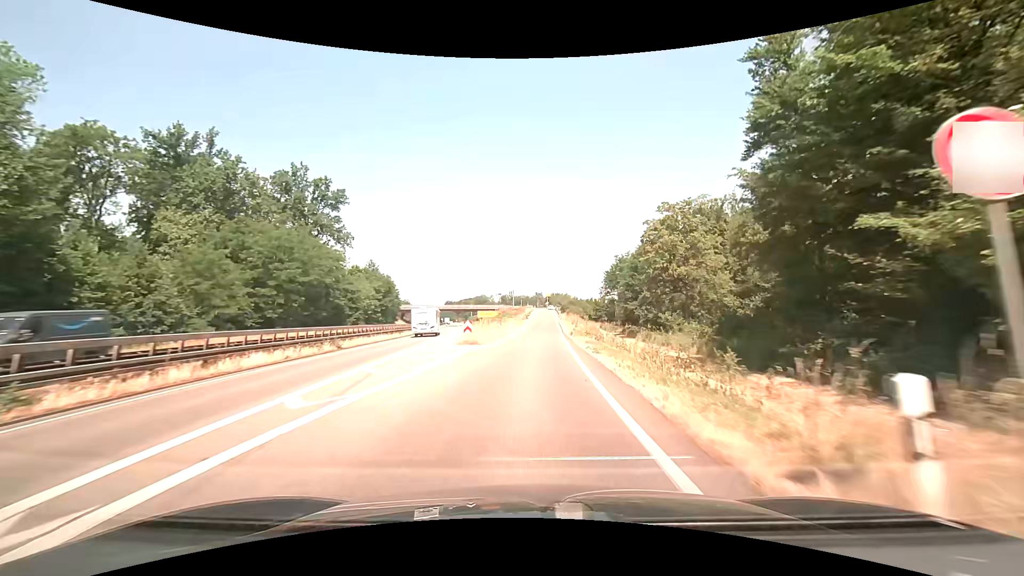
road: trunk_link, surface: asphalt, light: Day
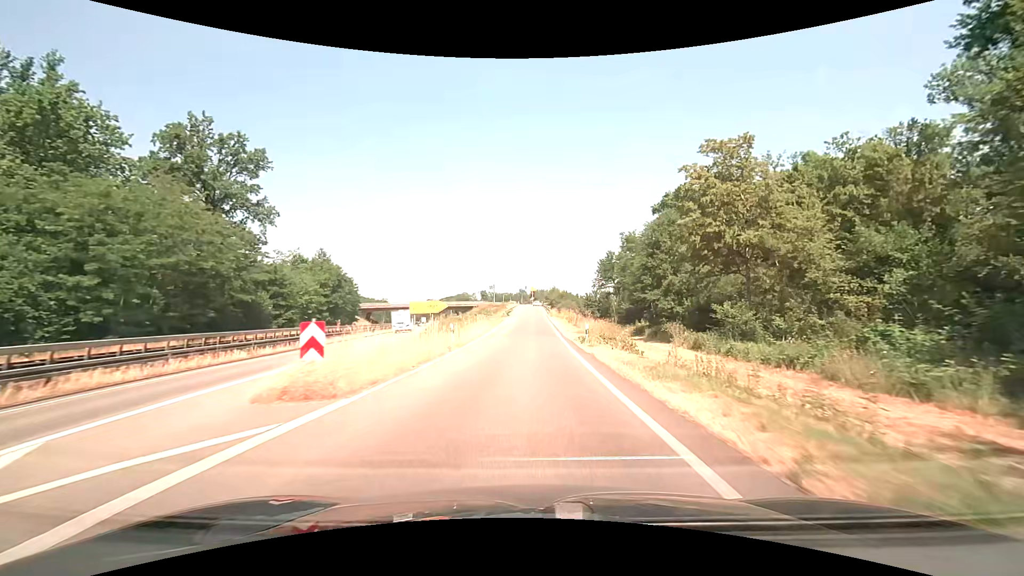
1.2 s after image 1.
(+0.4, +19.6) m; +2°
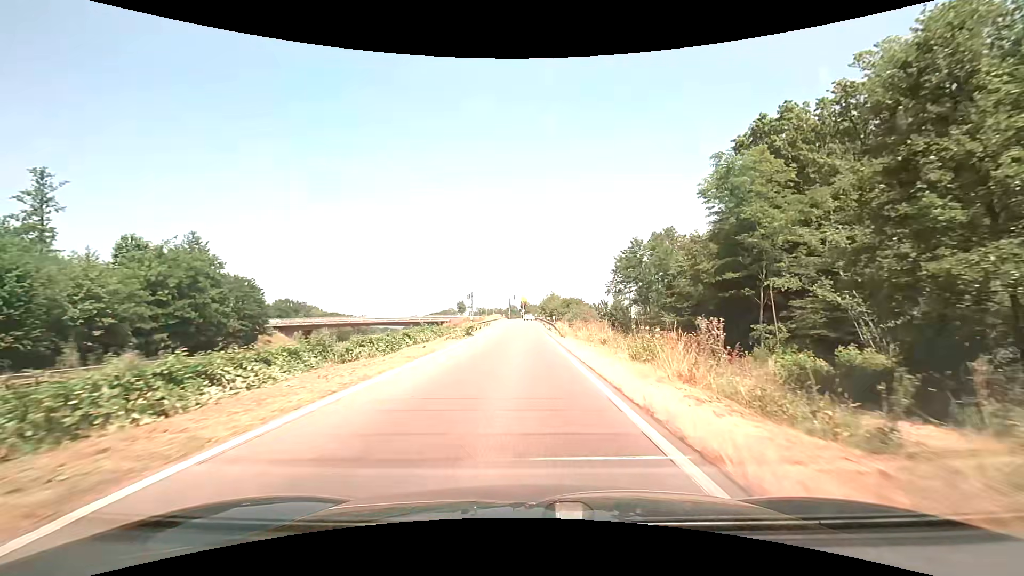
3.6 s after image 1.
(+0.5, +37.0) m; +1°
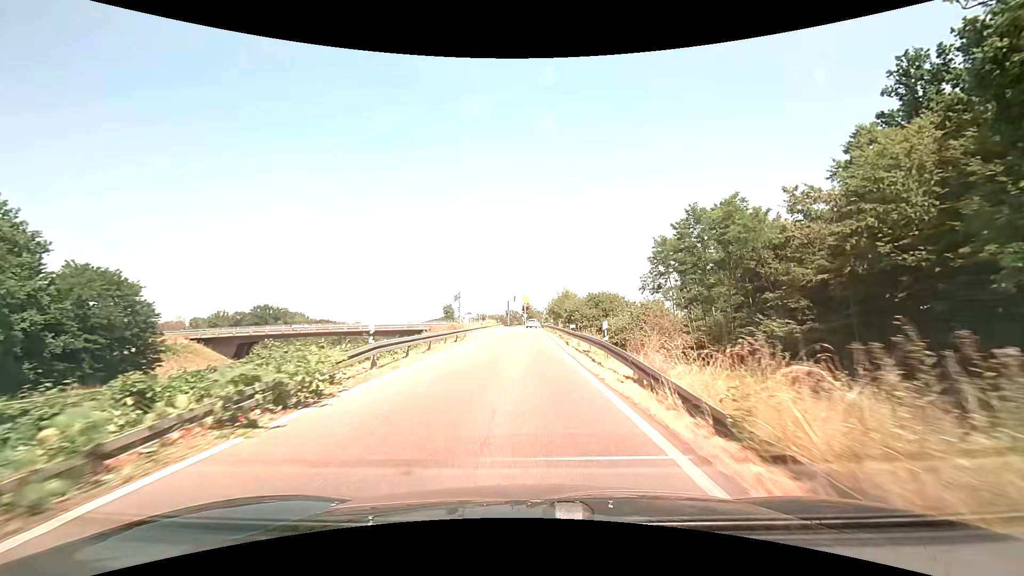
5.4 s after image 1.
(-0.2, +25.6) m; -1°
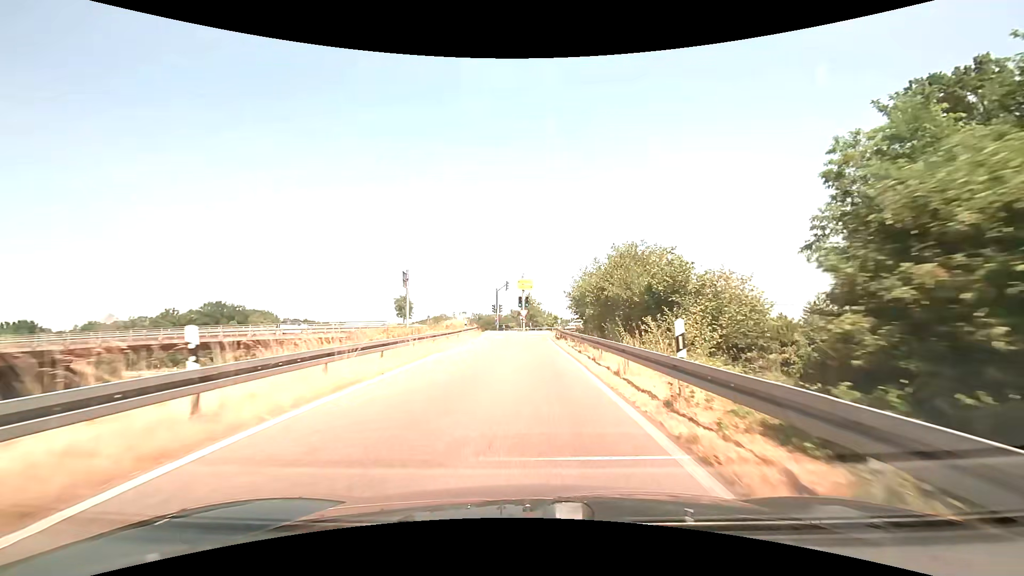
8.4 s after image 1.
(-0.1, +39.4) m; 0°
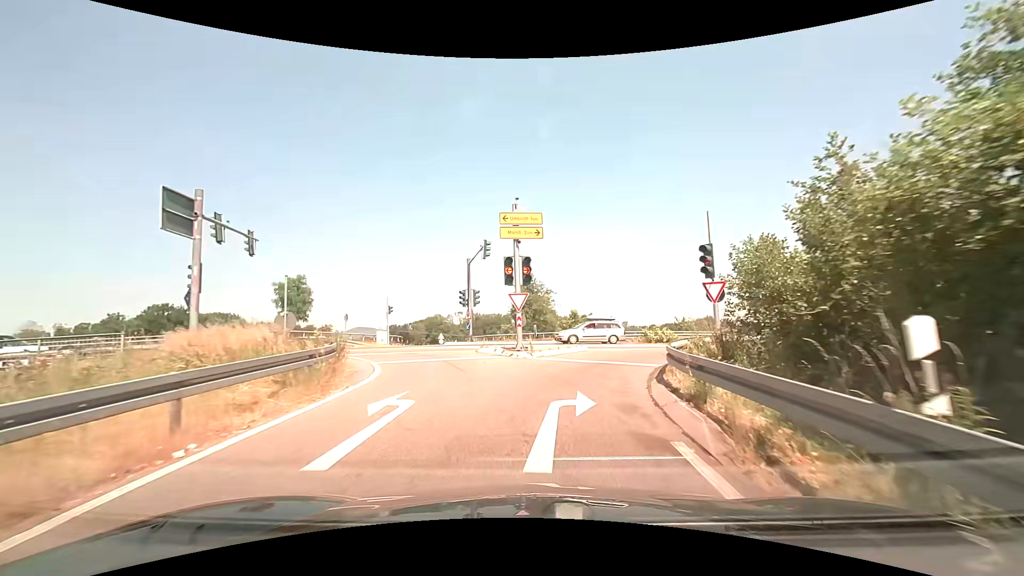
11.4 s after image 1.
(0.0, +32.0) m; 0°
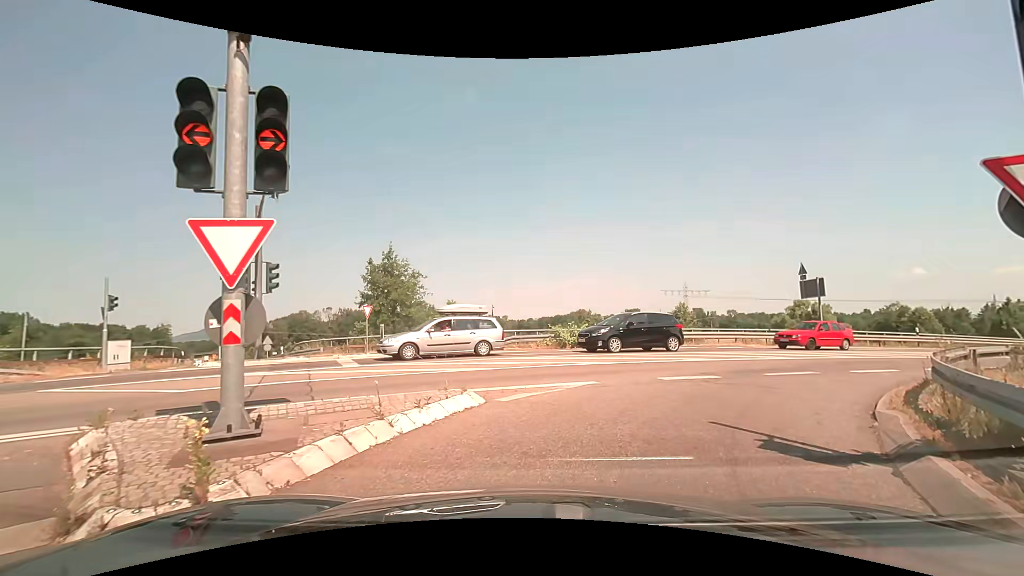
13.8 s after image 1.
(+0.9, +13.0) m; +12°
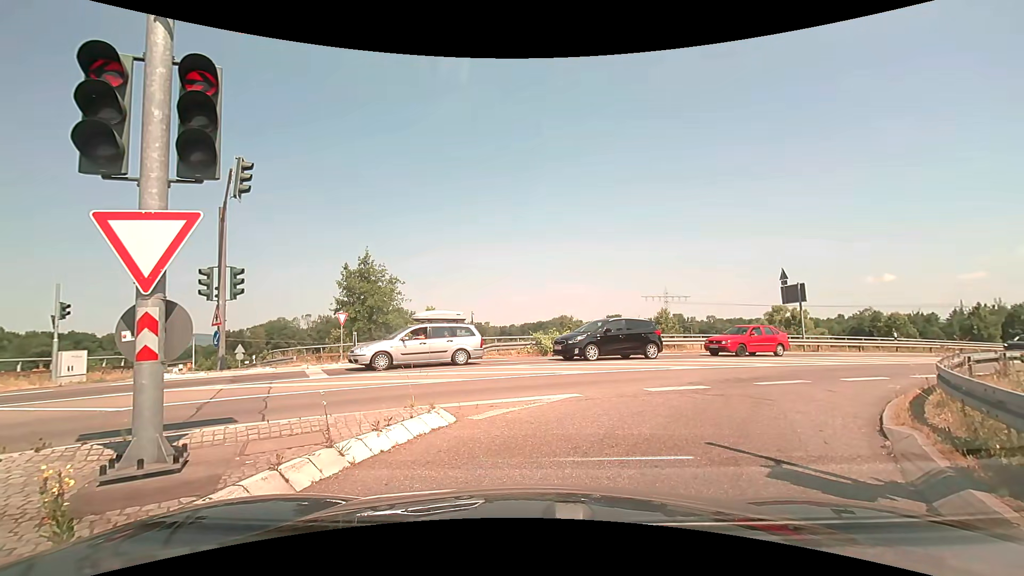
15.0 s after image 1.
(0.0, +0.7) m; +4°
